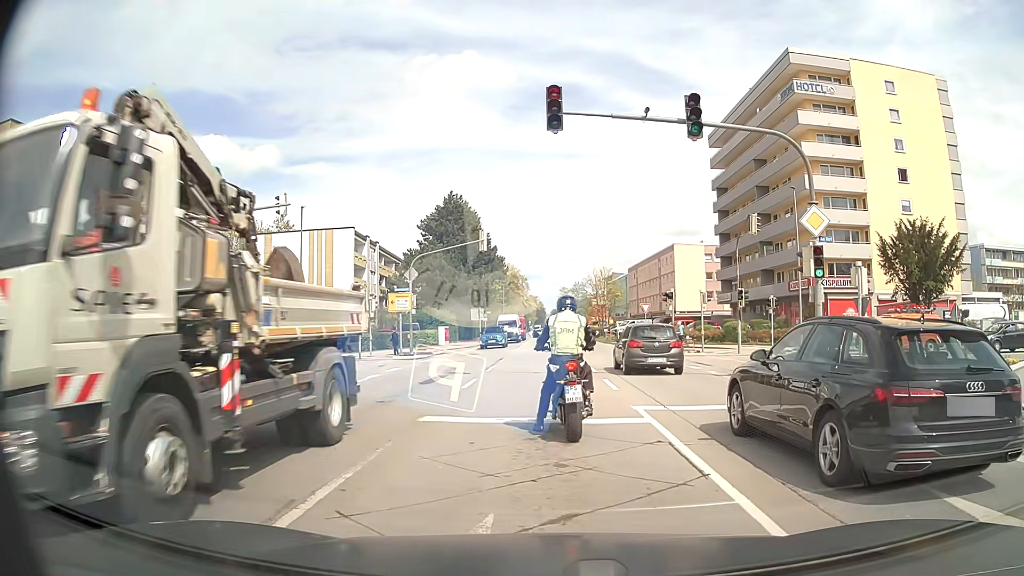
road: secondary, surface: asphalt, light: Day
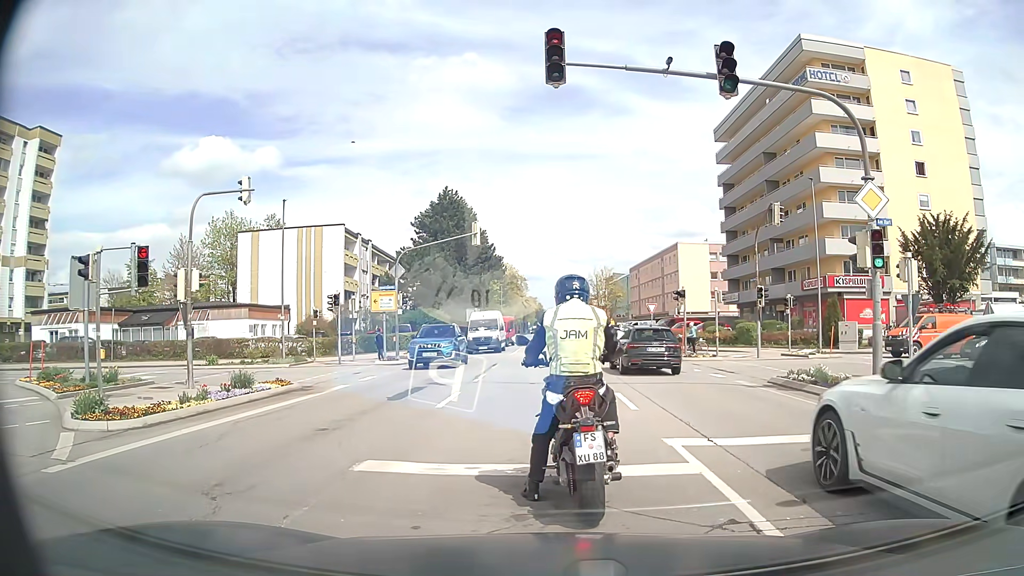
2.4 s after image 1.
(+0.1, +3.1) m; +2°
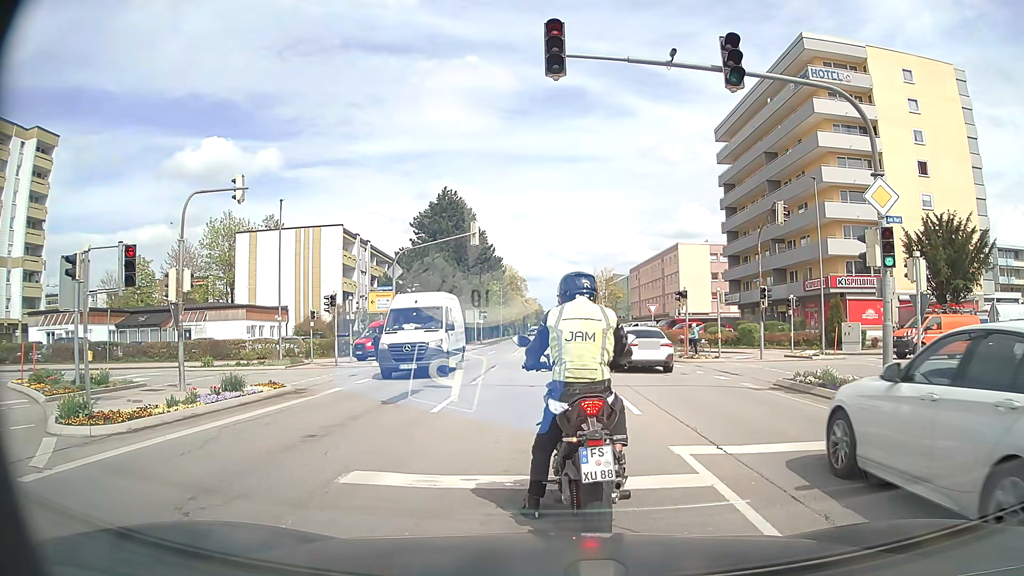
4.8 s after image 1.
(0.0, +0.5) m; 0°
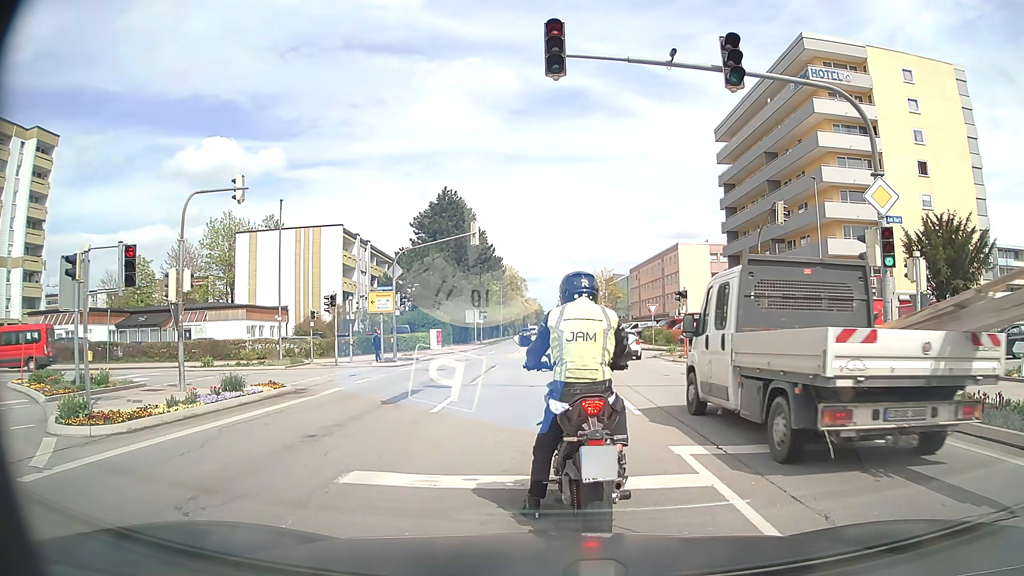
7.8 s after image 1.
(0.0, 0.0) m; 0°
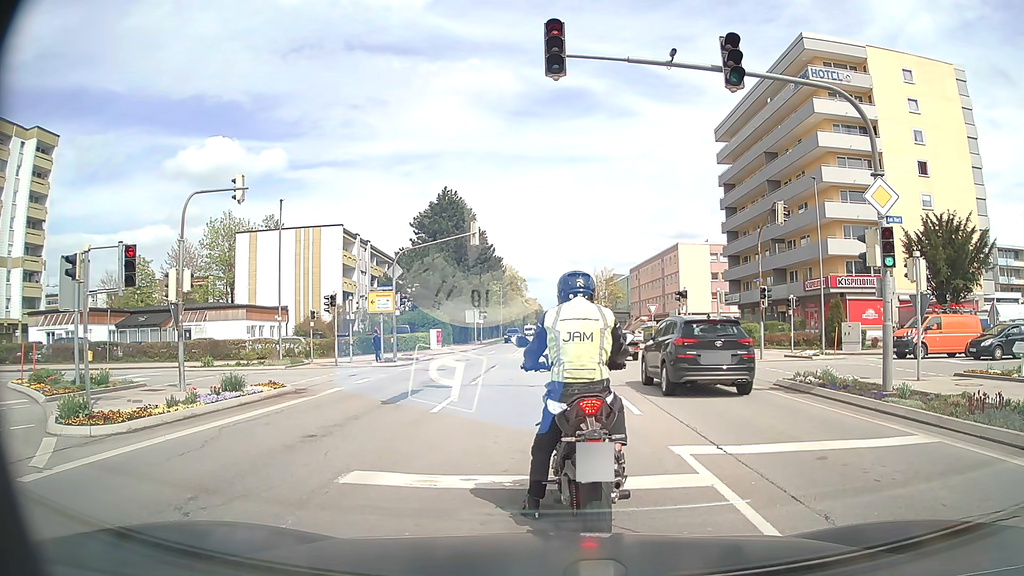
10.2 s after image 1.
(0.0, 0.0) m; 0°
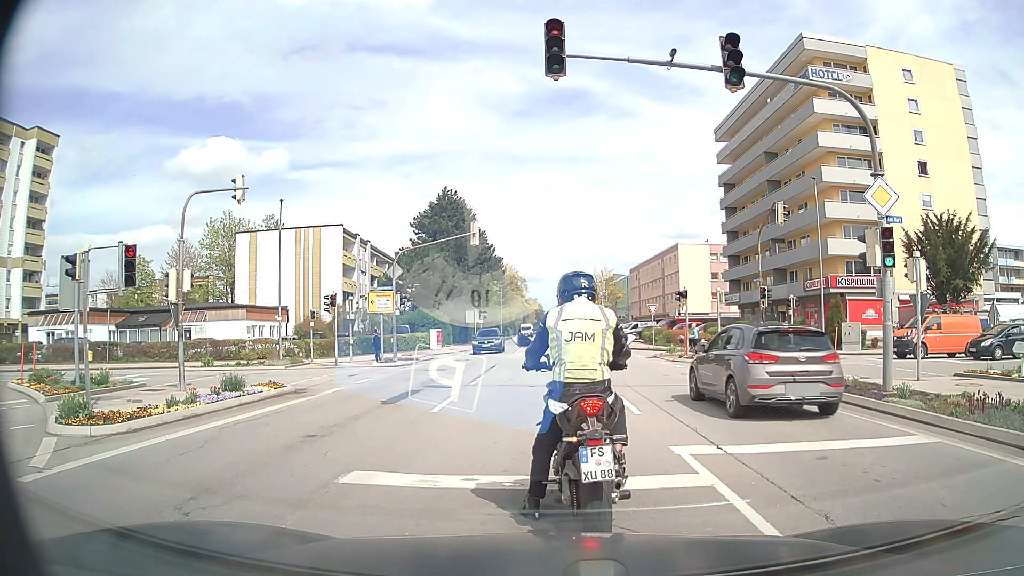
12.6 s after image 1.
(0.0, 0.0) m; 0°
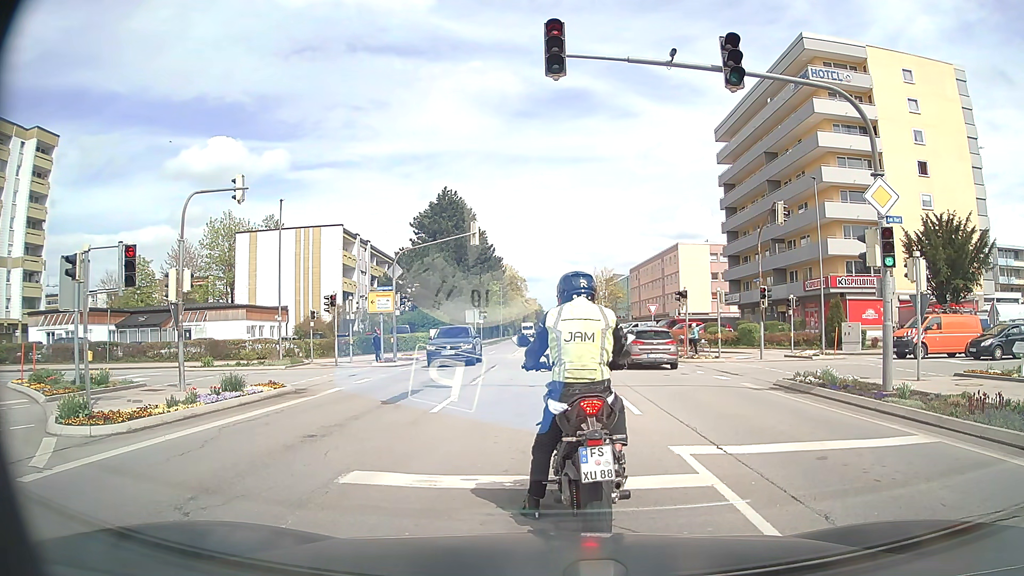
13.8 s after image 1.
(0.0, 0.0) m; 0°
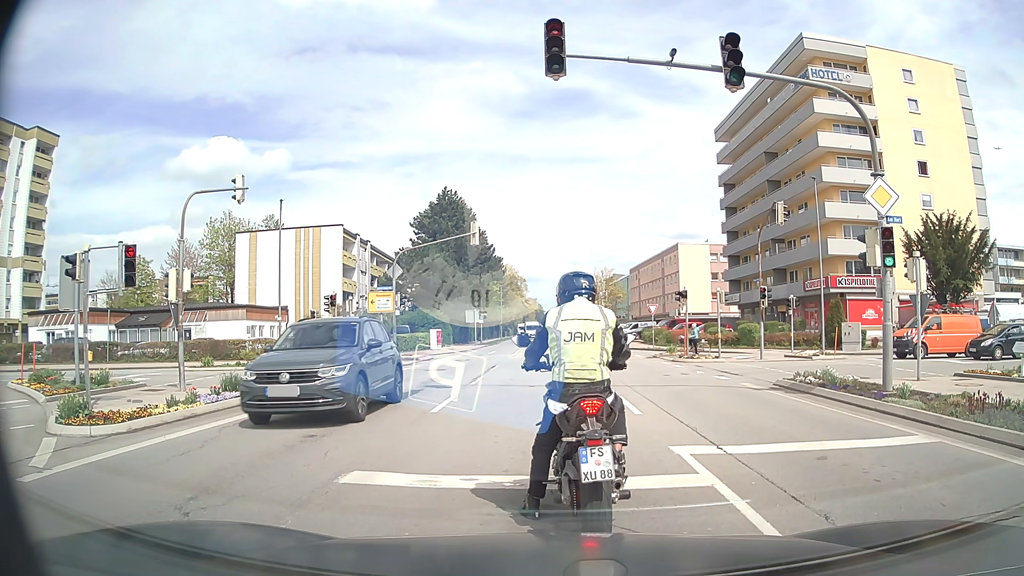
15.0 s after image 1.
(0.0, 0.0) m; 0°
(0, +10) (-2, +20) (-9, +26) (-19, +27) (-29, +25) (-39, +23) (-49, +20) (-58, +18) (-68, +16) (-78, +14) m
